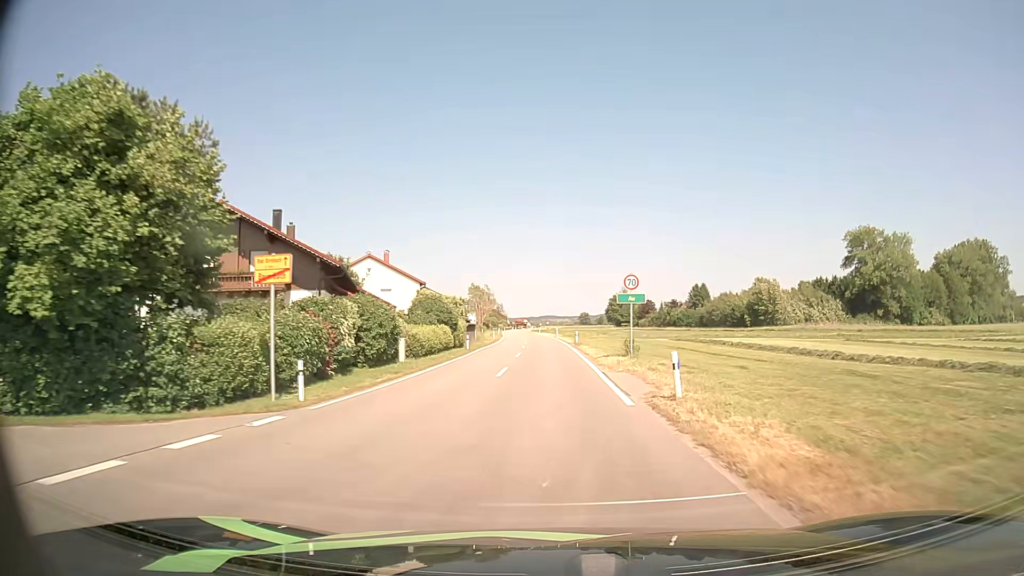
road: tertiary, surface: asphalt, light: Day
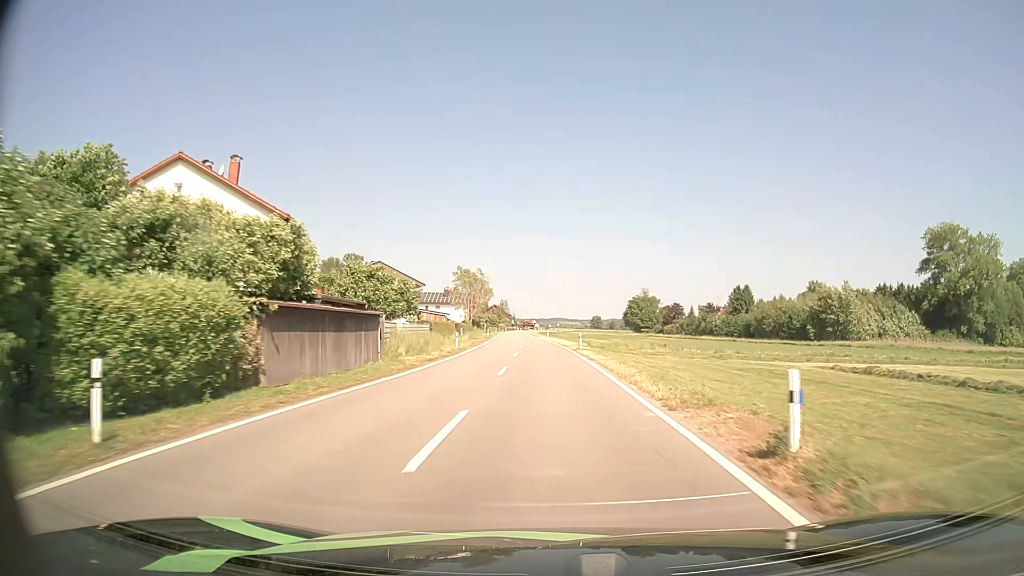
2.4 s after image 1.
(-0.4, +38.1) m; -1°
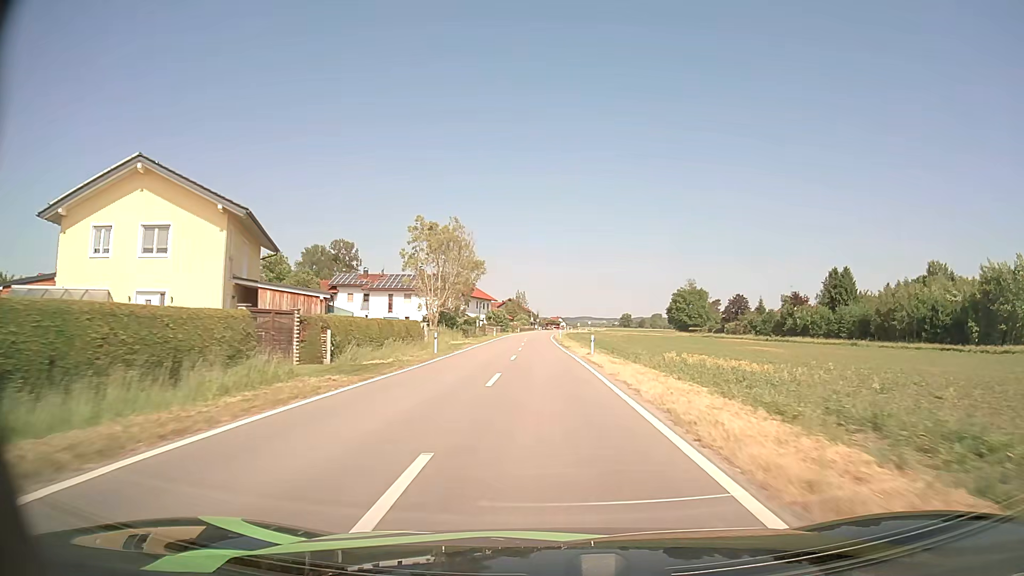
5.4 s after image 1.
(-0.8, +51.9) m; -2°
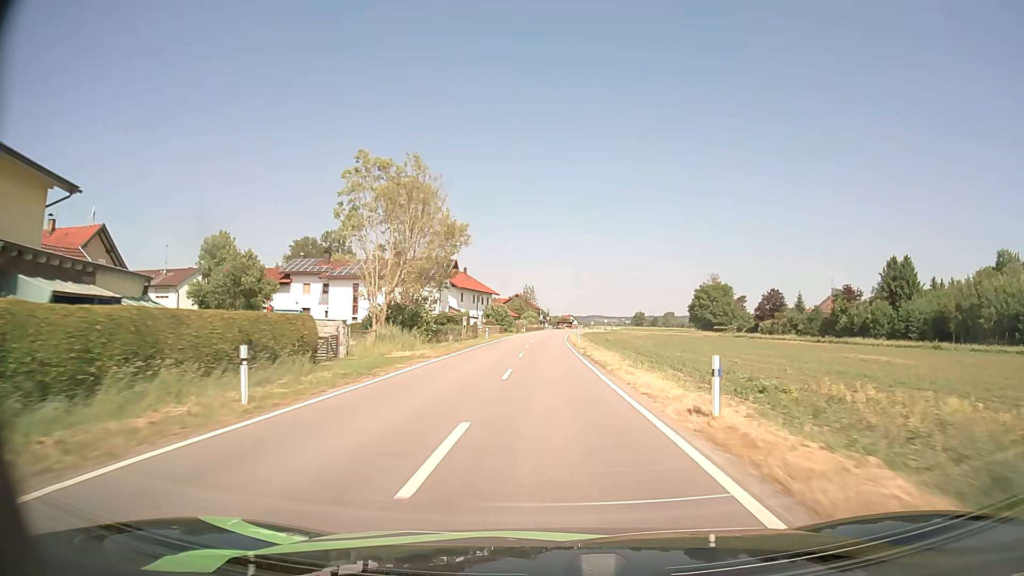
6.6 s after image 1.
(-0.2, +21.7) m; -1°
(0, +10) (0, +20) (0, +30) (0, +40) (0, +50) (0, +60) (0, +70) (+1, +80) (+1, +90) (+2, +100) m
